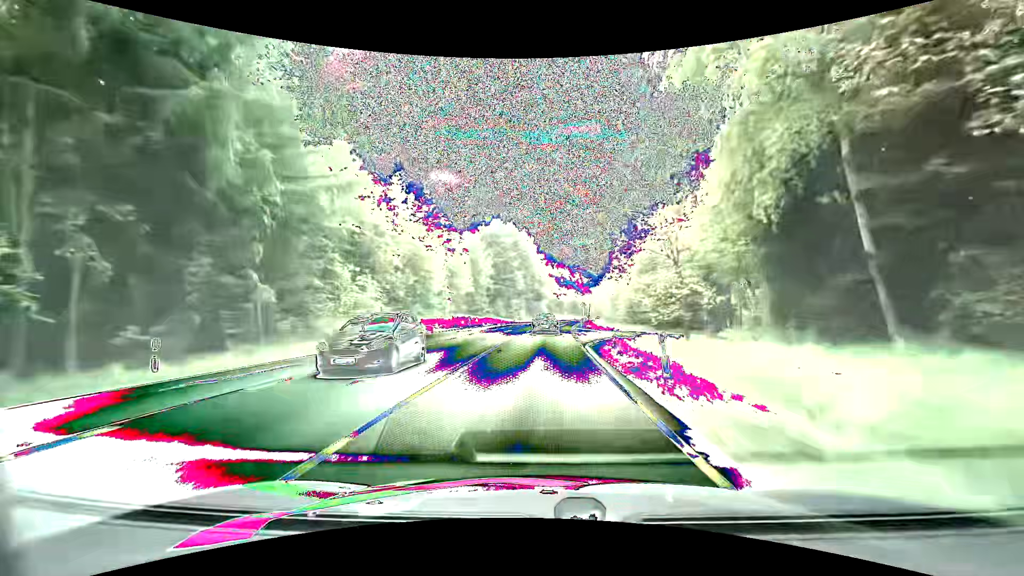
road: primary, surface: asphalt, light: Day
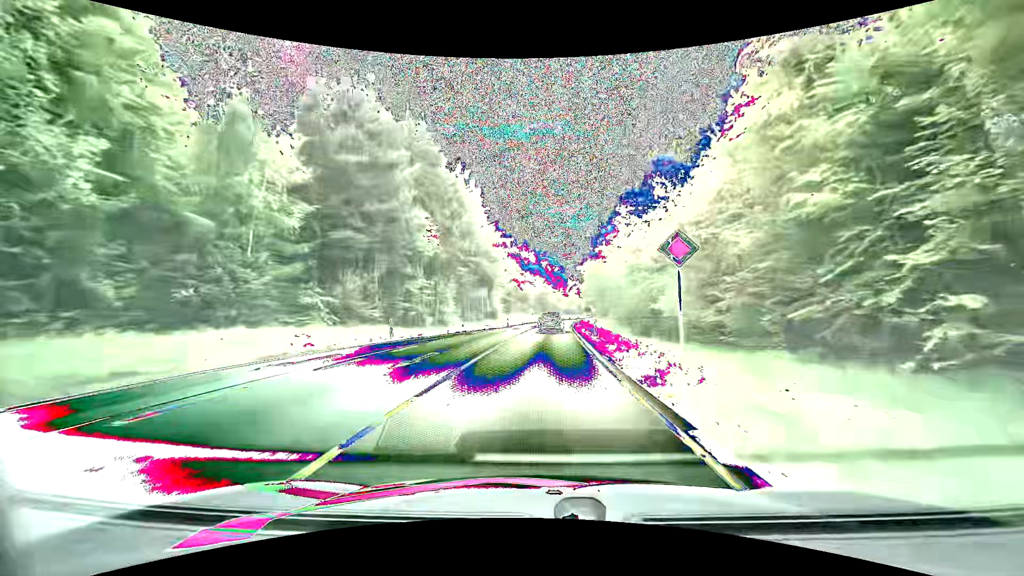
(+2.1, +56.5) m; +5°
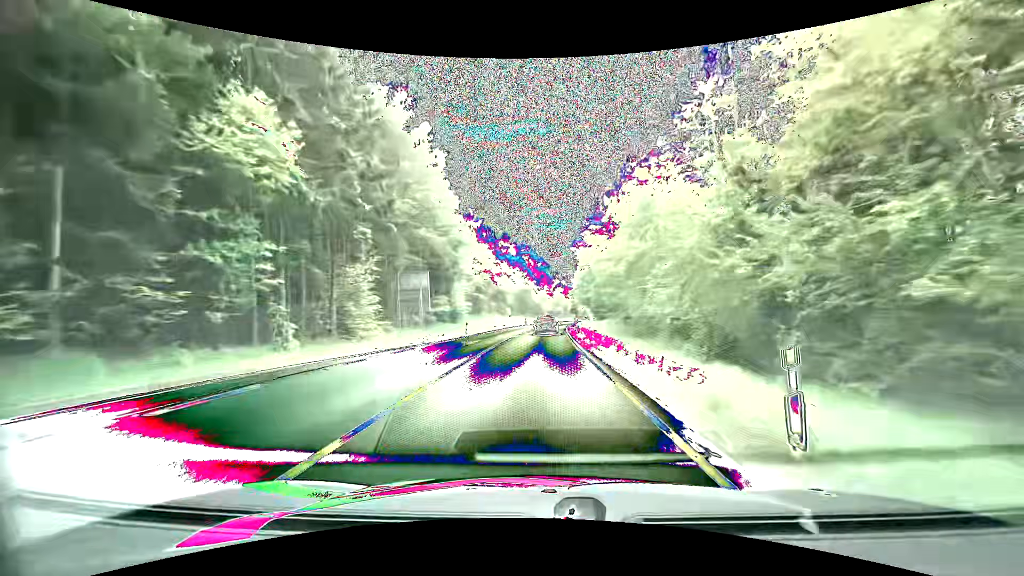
(+0.3, +23.1) m; +2°
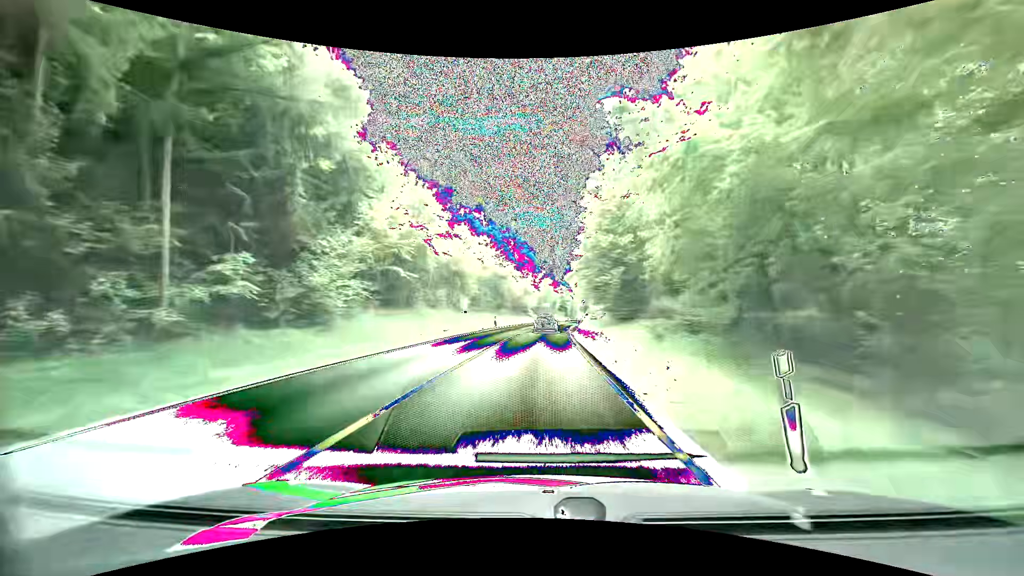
(+0.6, +35.1) m; +2°
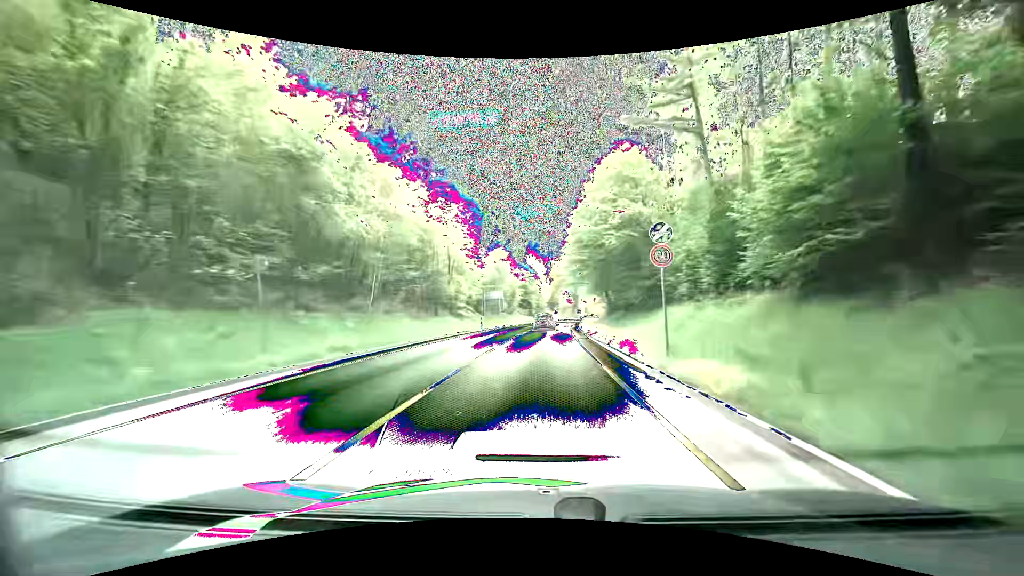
(+2.2, +59.9) m; +5°
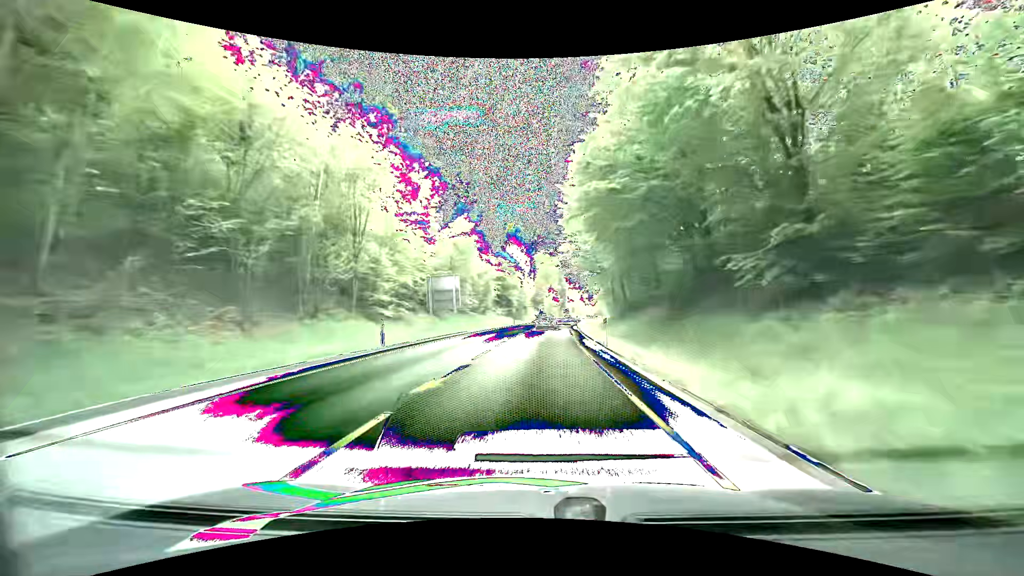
(+0.4, +24.5) m; +2°
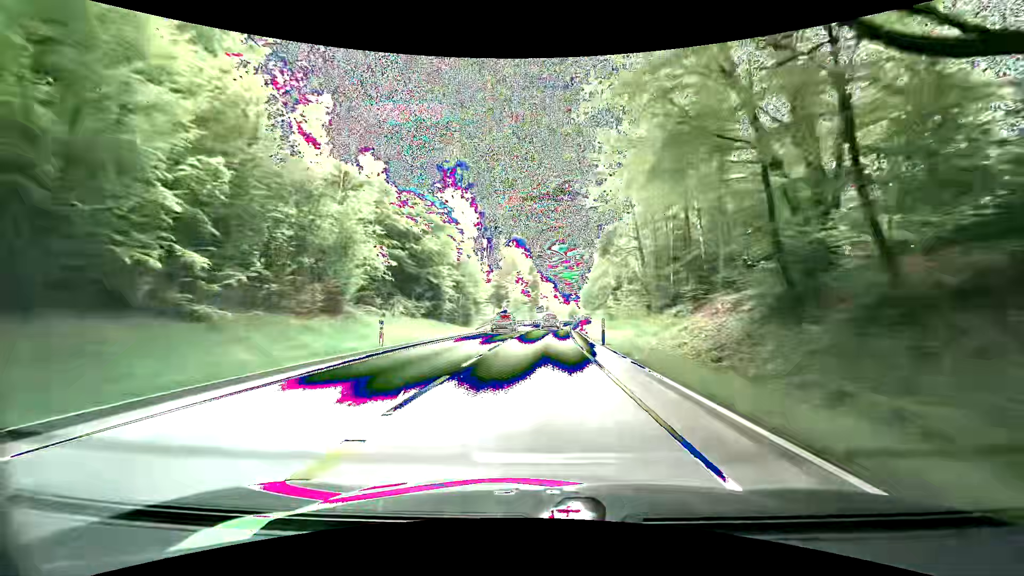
(+1.5, +49.9) m; +4°
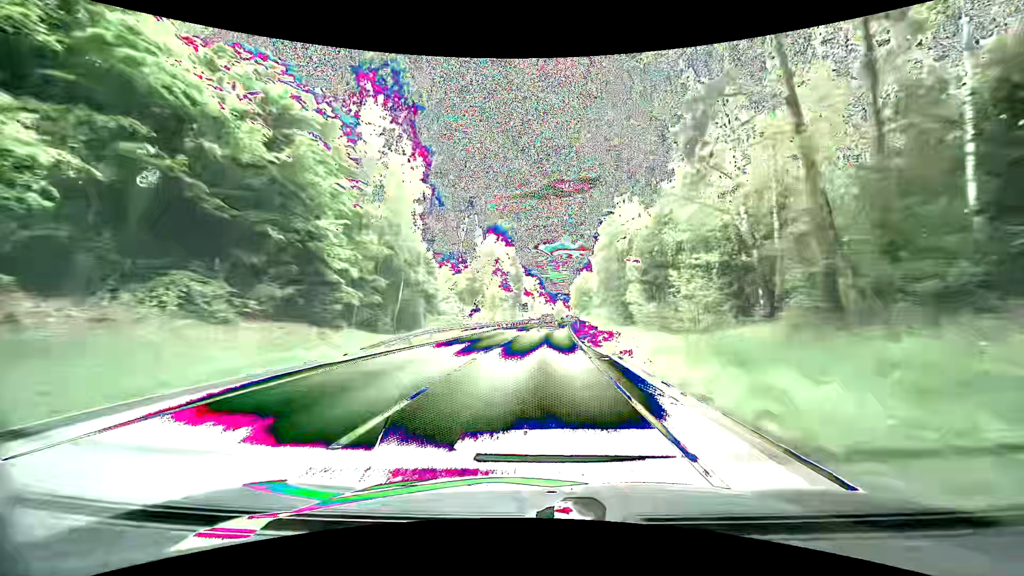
(+0.5, +25.4) m; +2°
(0, +10) (0, +20) (0, +30) (+1, +40) (+1, +50) (+1, +60) (+2, +70) (+3, +80) (+3, +90) (+4, +100) m
